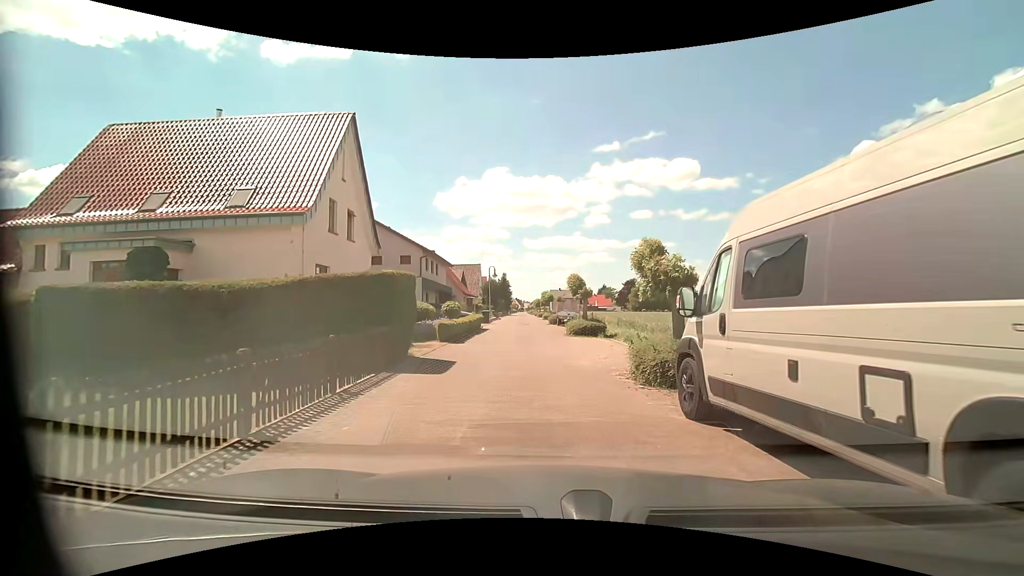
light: Day
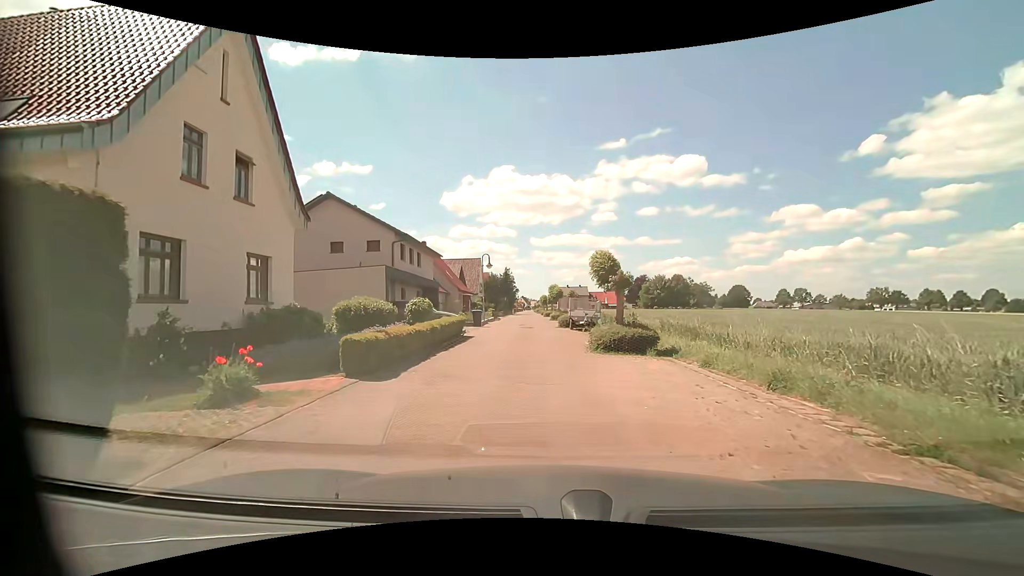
(-0.3, +9.4) m; -3°
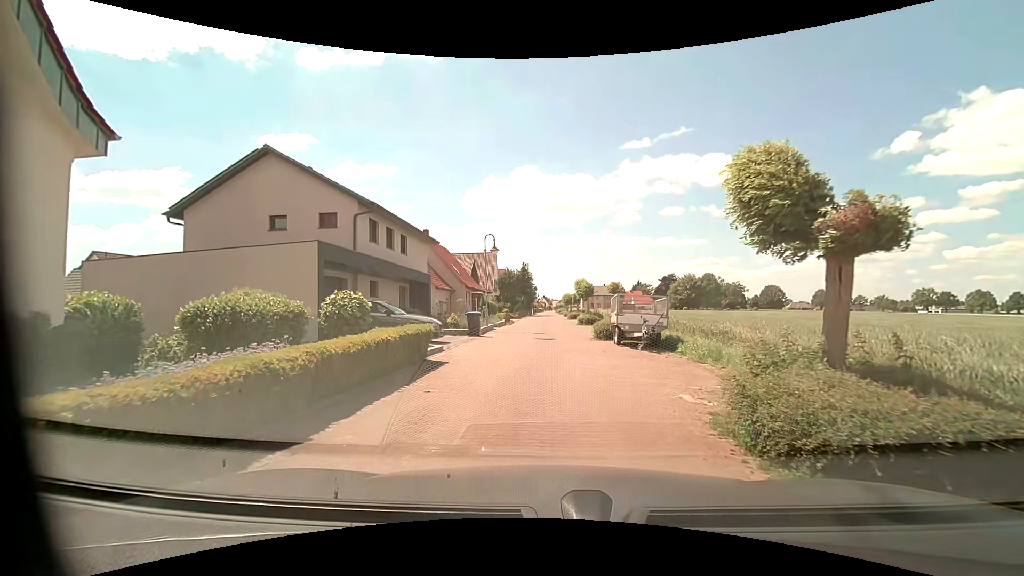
(-0.1, +10.0) m; -1°
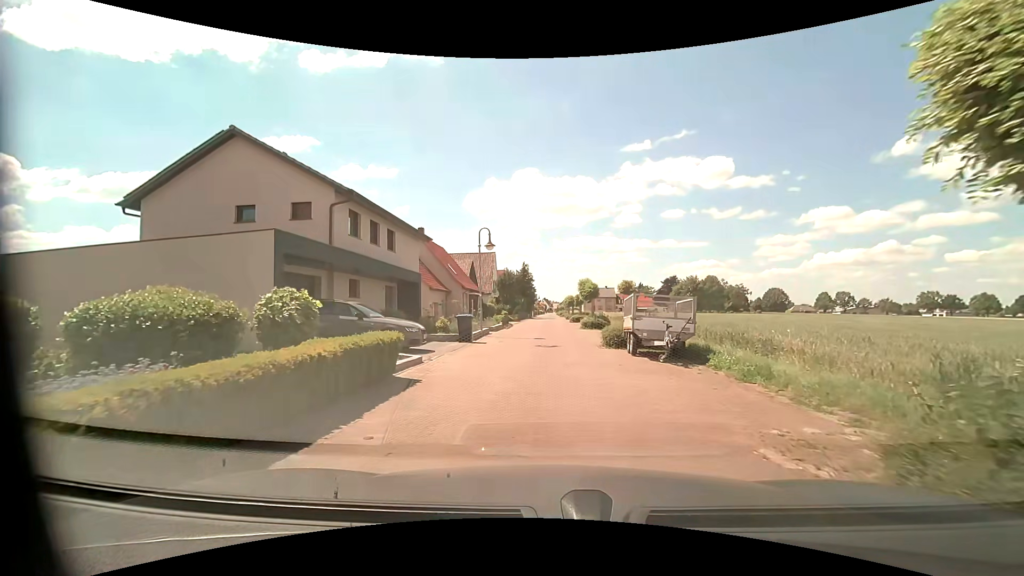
(0.0, +2.7) m; -1°
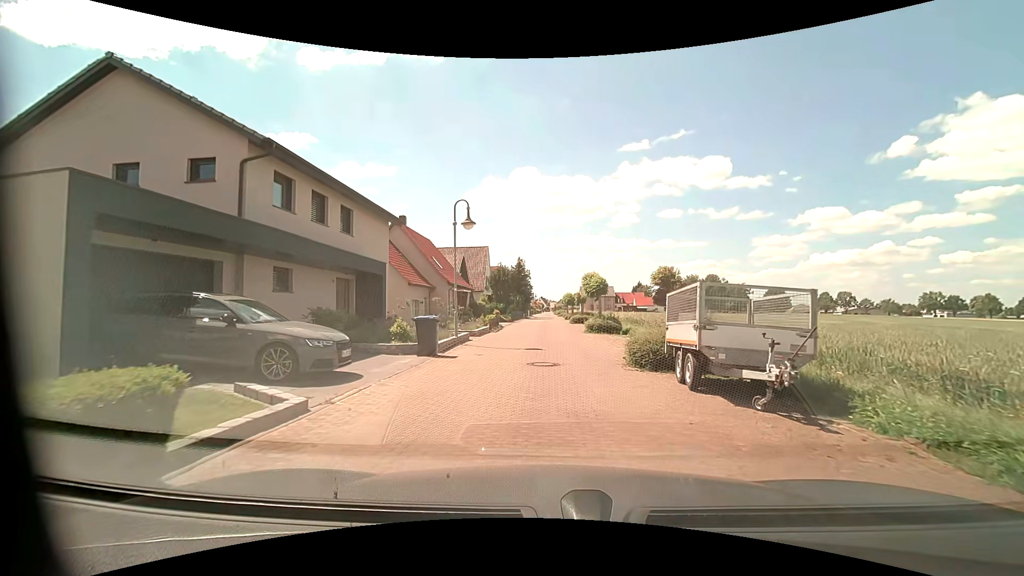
(0.0, +5.9) m; 0°
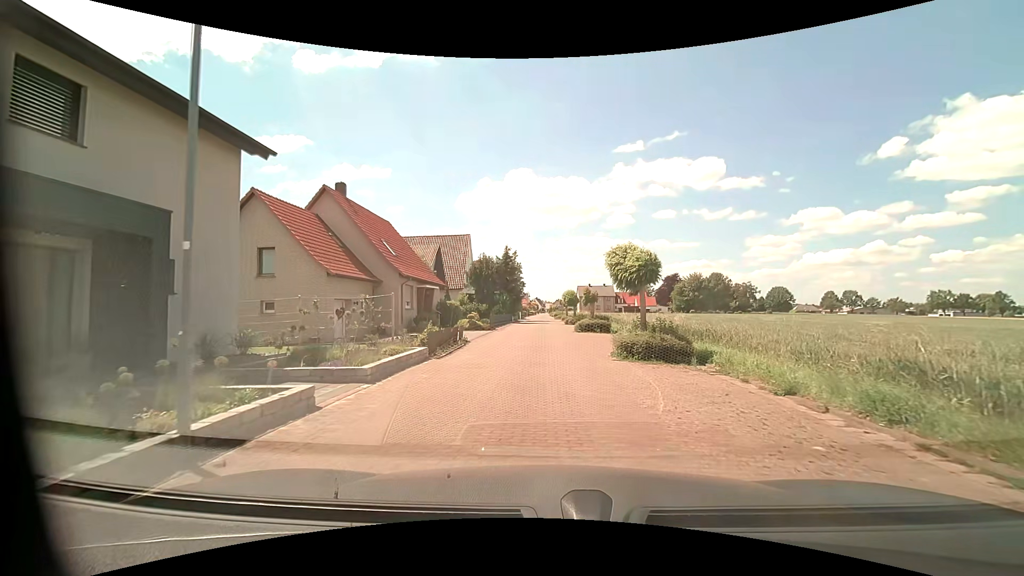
(+0.3, +12.9) m; +1°
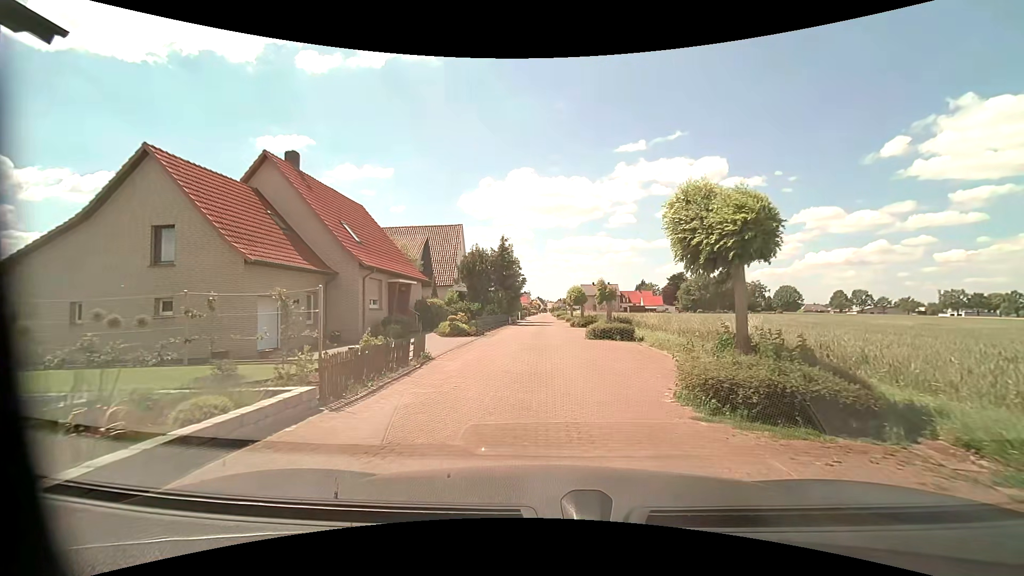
(0.0, +6.7) m; -1°
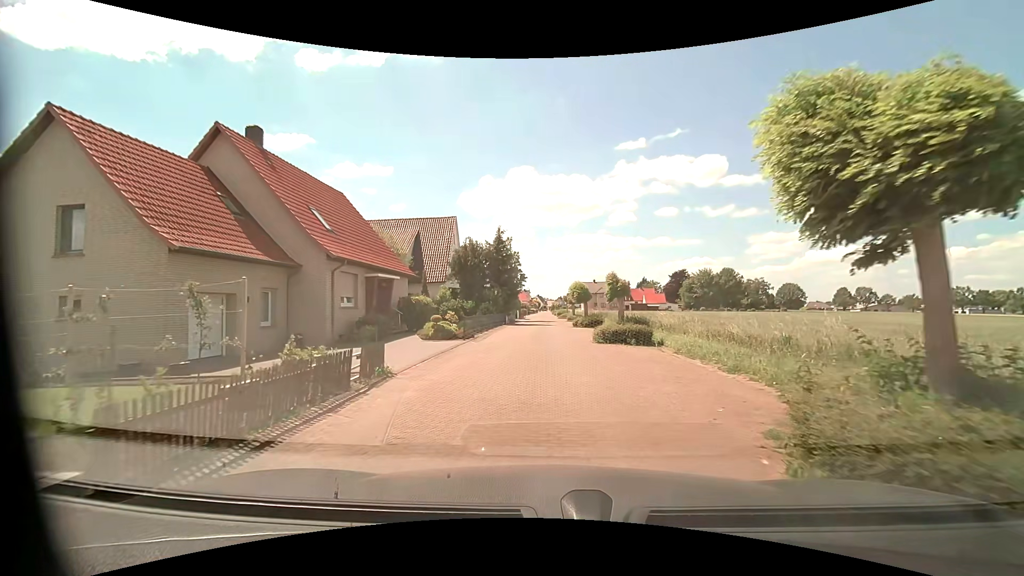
(0.0, +3.5) m; +1°
(0, +10) (0, +20) (0, +30) (0, +40) (0, +50) (0, +60) (-1, +70) (-1, +80) (-1, +90) (-1, +100) m
